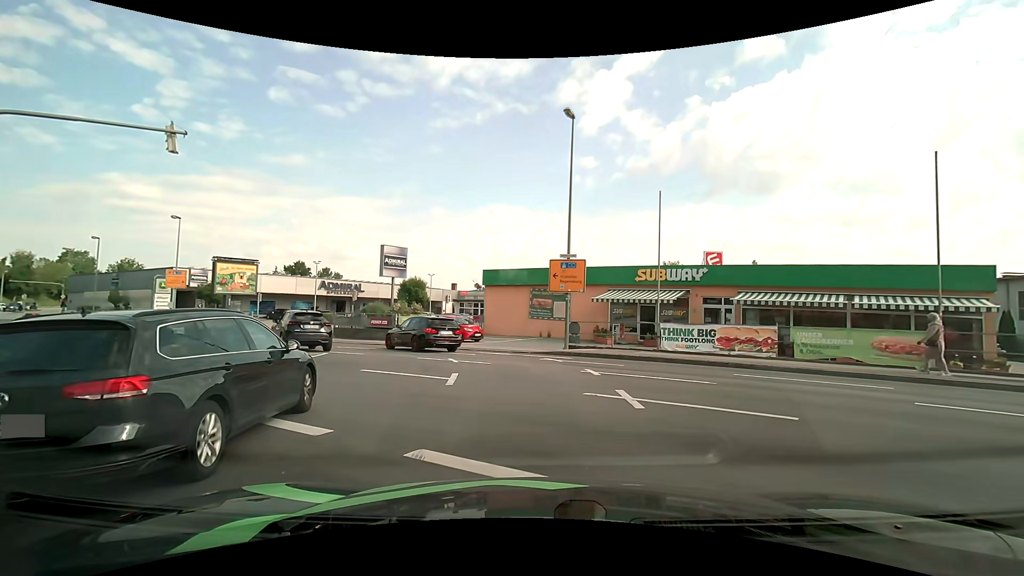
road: tertiary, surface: asphalt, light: Day
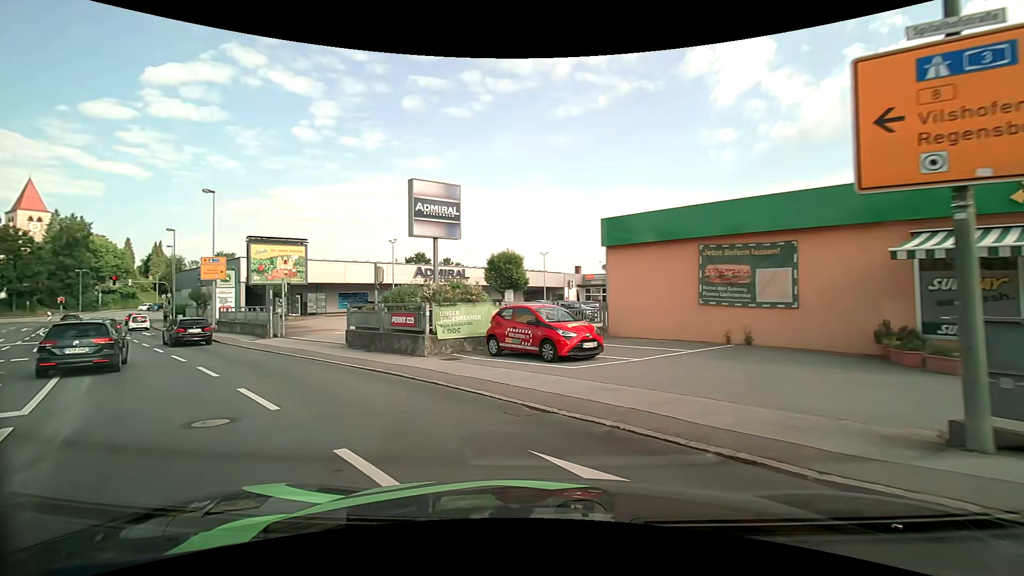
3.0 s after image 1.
(-0.6, +15.8) m; -14°
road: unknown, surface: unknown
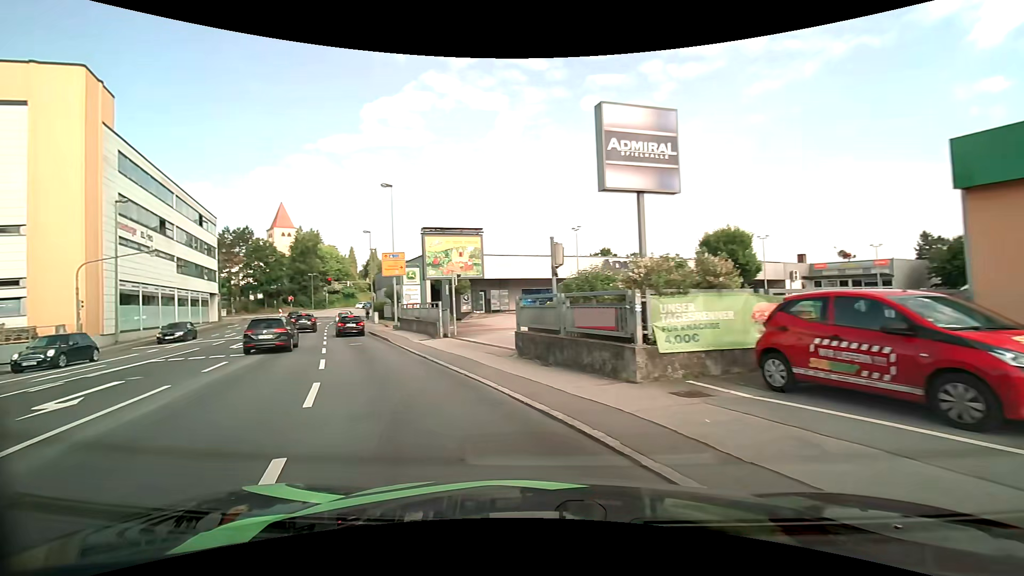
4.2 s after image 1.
(-1.1, +6.3) m; -21°
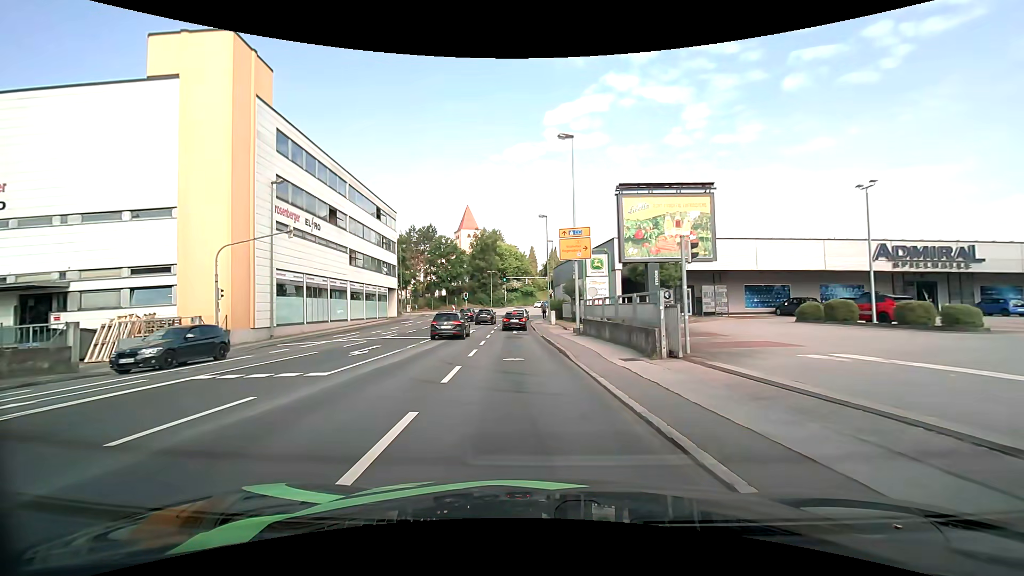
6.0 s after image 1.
(-2.5, +10.3) m; -21°
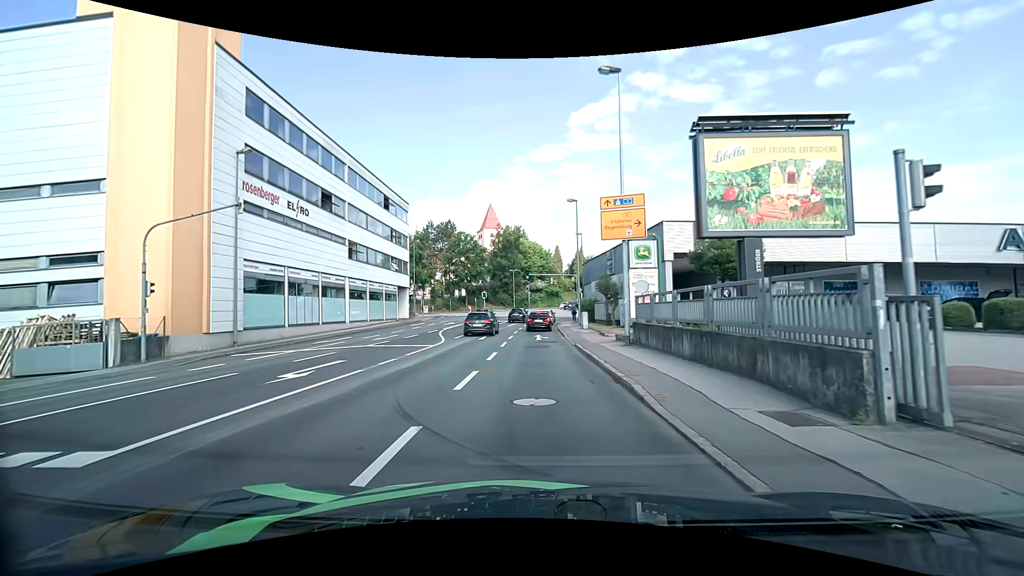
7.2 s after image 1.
(-0.3, +7.0) m; -3°
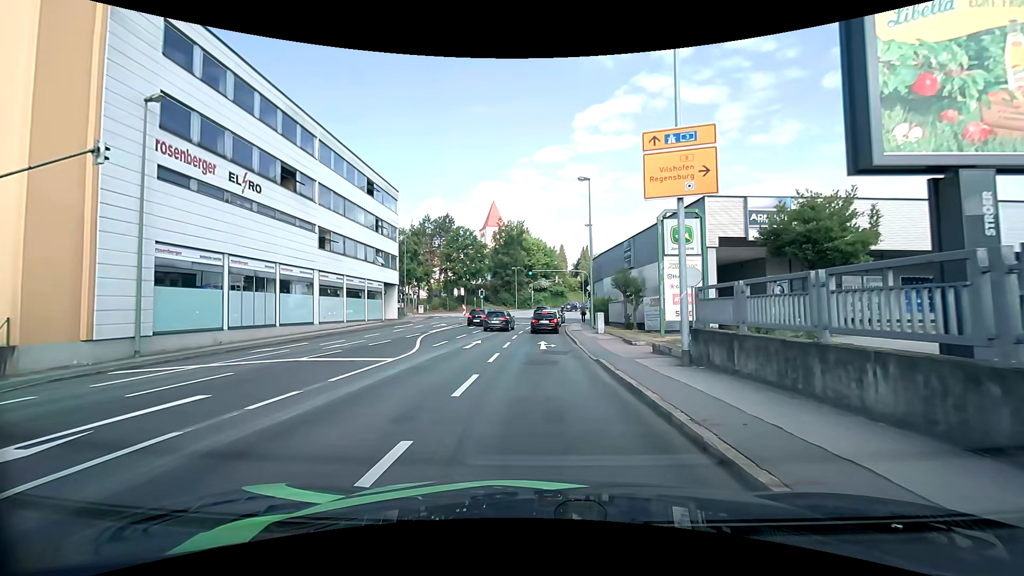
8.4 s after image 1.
(-0.1, +6.6) m; -1°
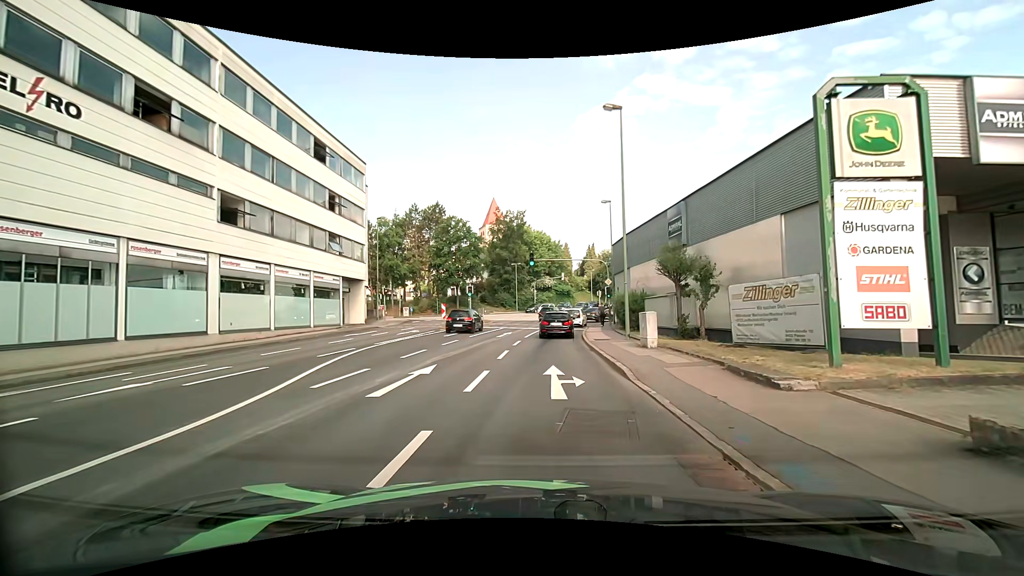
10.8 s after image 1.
(0.0, +11.6) m; -1°
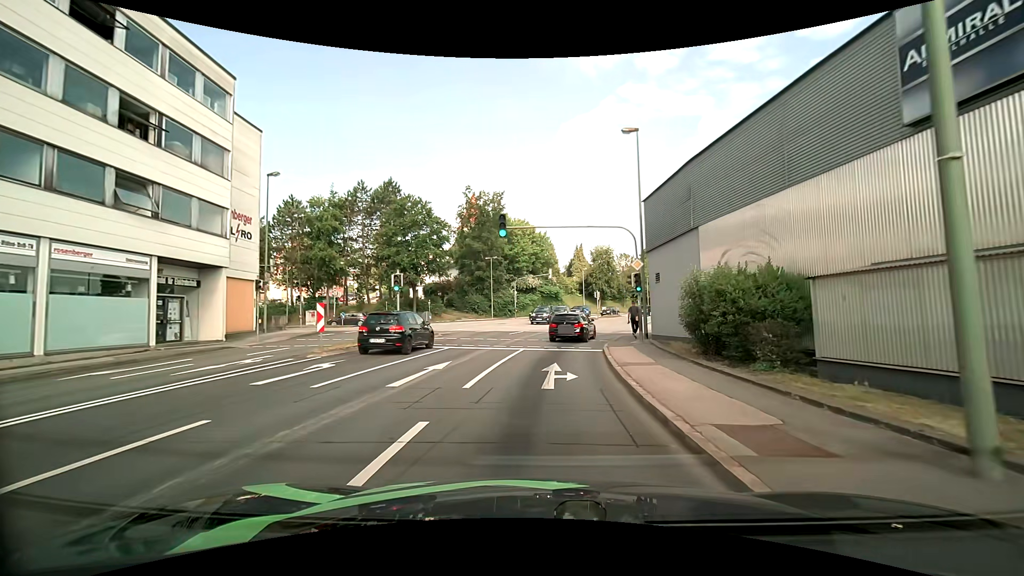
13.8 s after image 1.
(+0.4, +17.6) m; +2°
(0, +10) (0, +20) (+3, +30) (+9, +37) (+18, +40) (+28, +41) (+38, +41) (+48, +42) (+58, +42) (+68, +43) m
